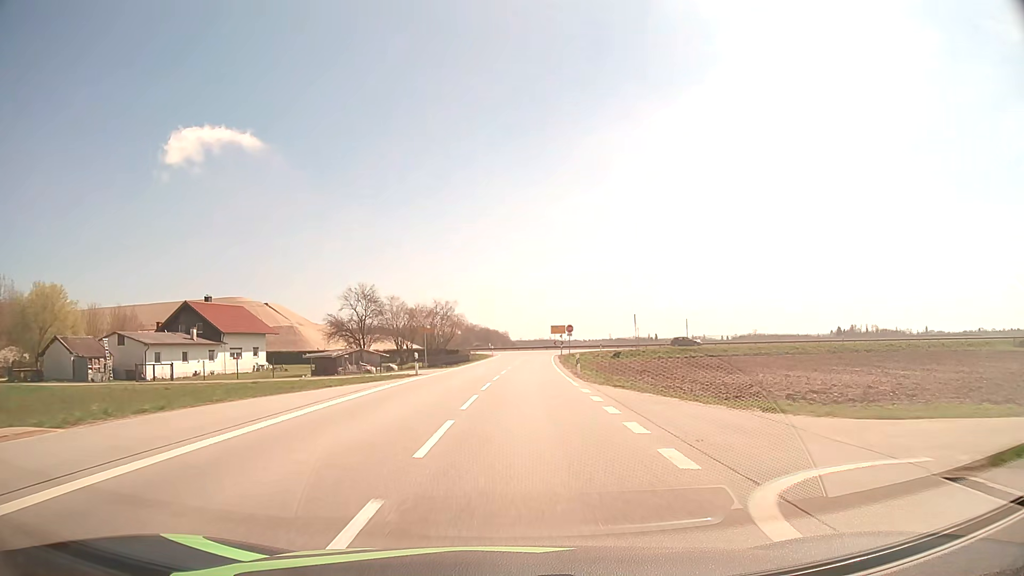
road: tertiary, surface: asphalt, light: Day
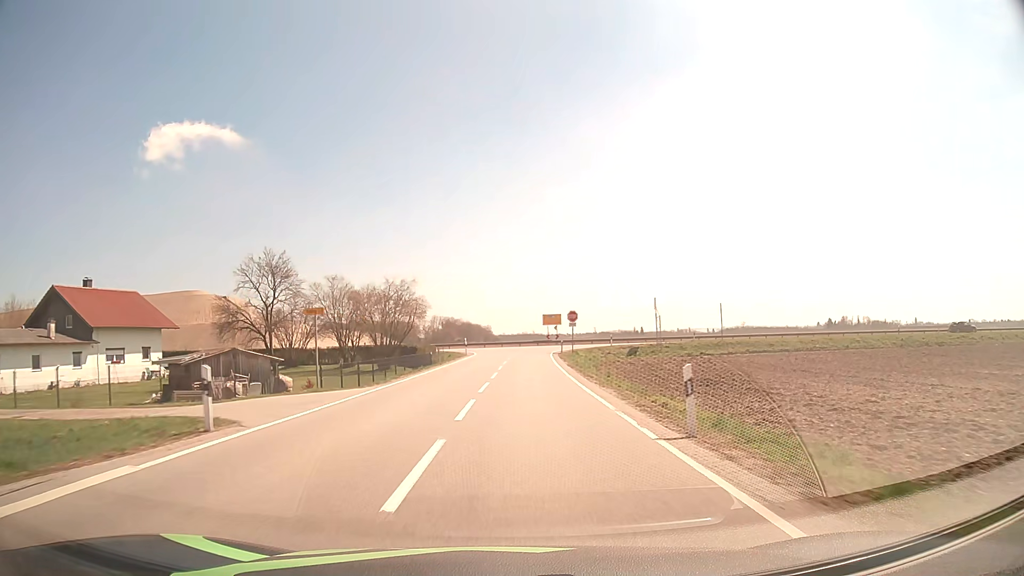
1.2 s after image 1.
(+0.3, +20.3) m; +2°
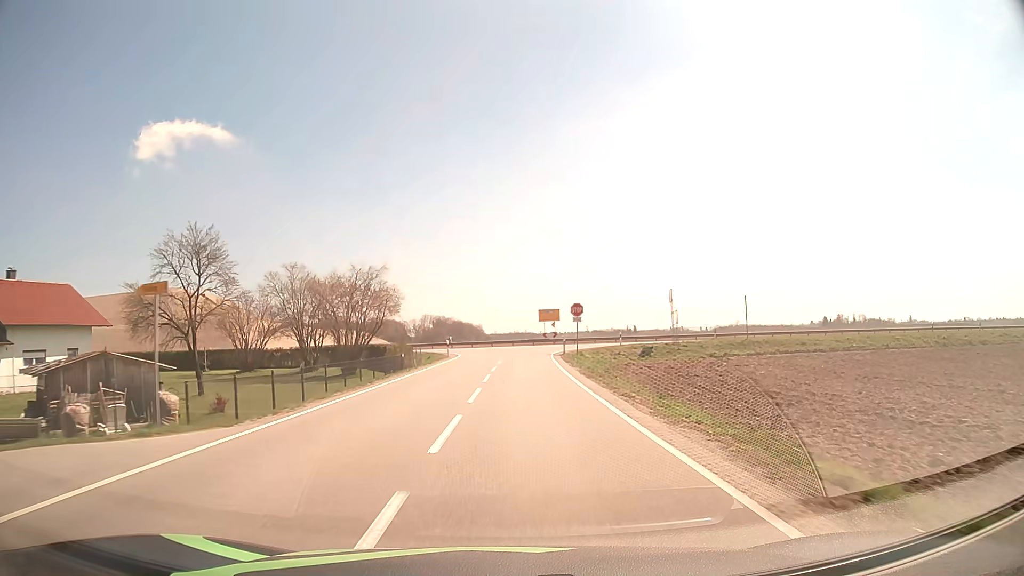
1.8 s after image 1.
(0.0, +9.3) m; +1°
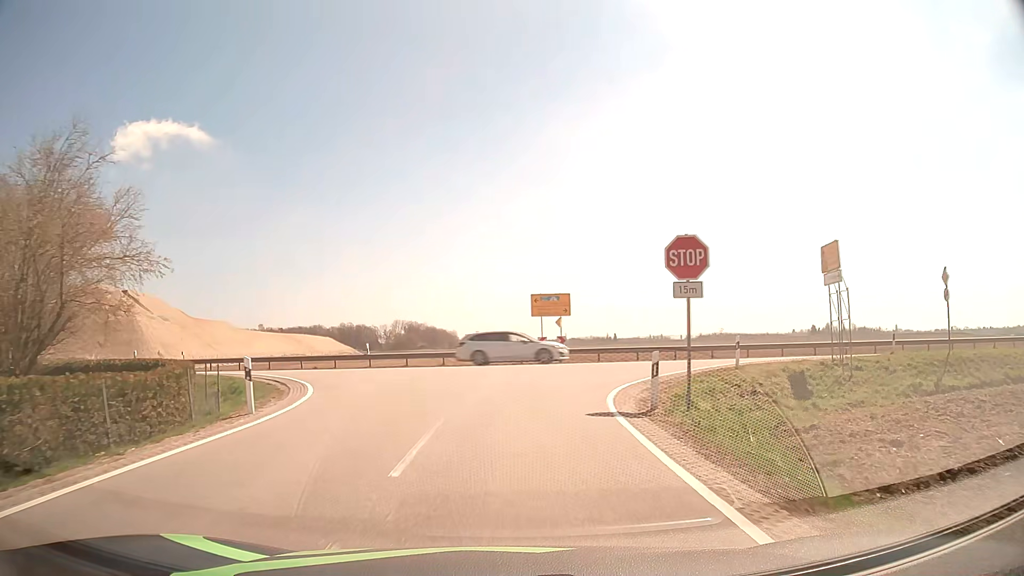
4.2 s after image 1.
(+0.6, +30.7) m; +2°
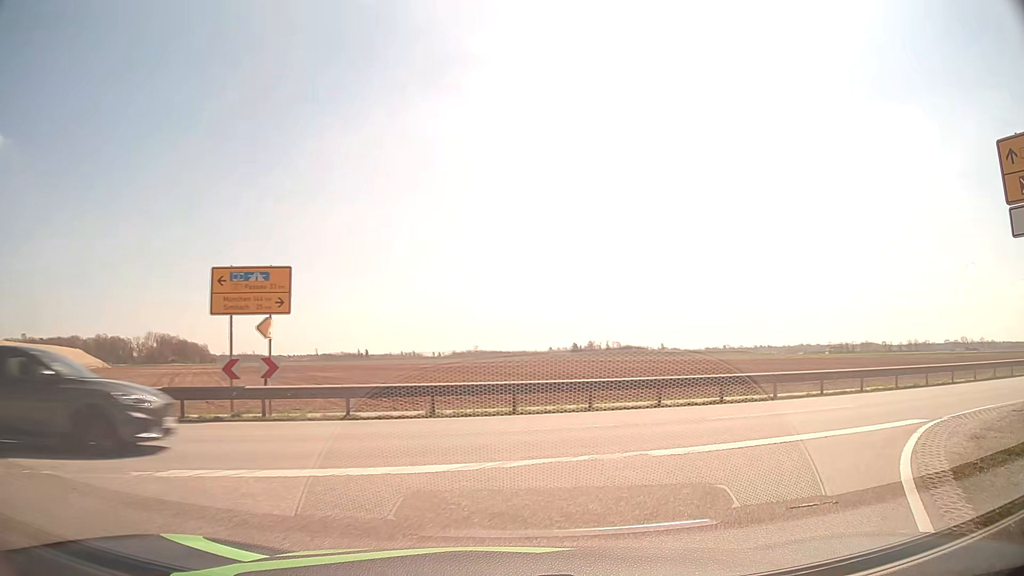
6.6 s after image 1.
(+1.8, +18.4) m; +21°
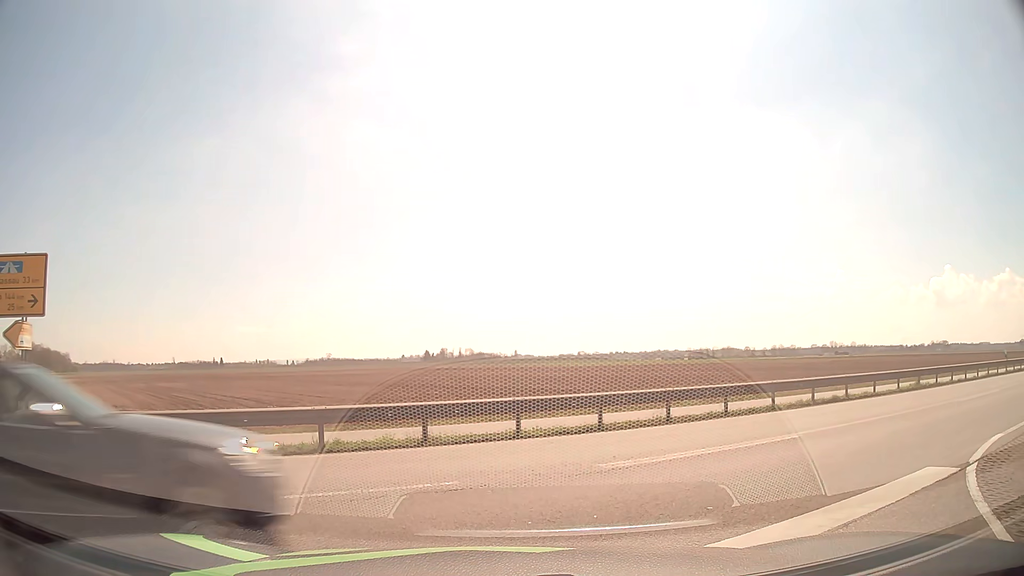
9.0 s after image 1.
(+0.4, +4.1) m; +9°
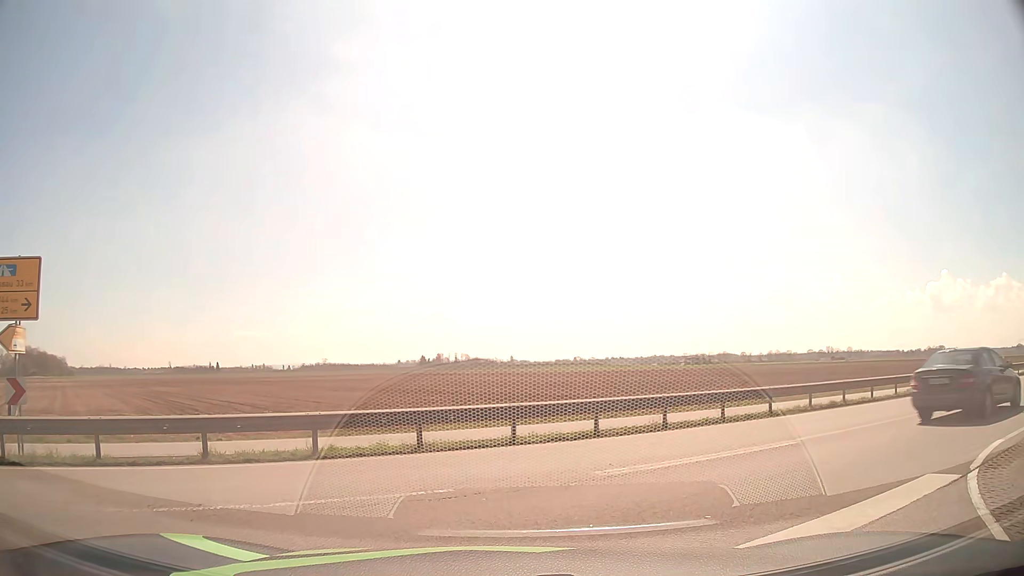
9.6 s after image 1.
(0.0, +0.2) m; 0°
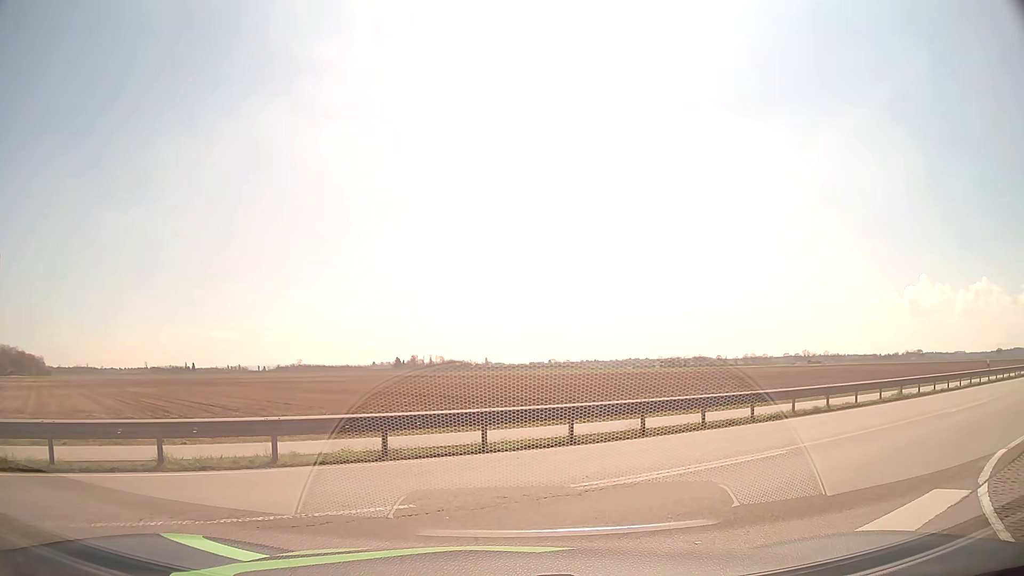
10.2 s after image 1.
(0.0, +0.8) m; +4°
(+3, +9) (+11, +15) (+20, +20) (+29, +25) (+38, +30) (+46, +35) (+55, +40) (+64, +45) (+72, +49) (+81, +54) m
